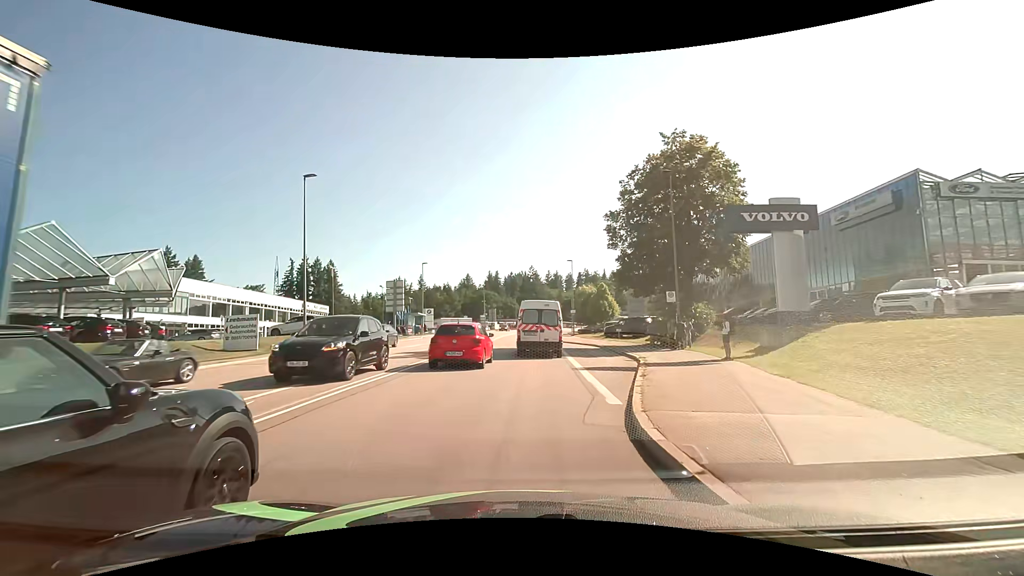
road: secondary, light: Day
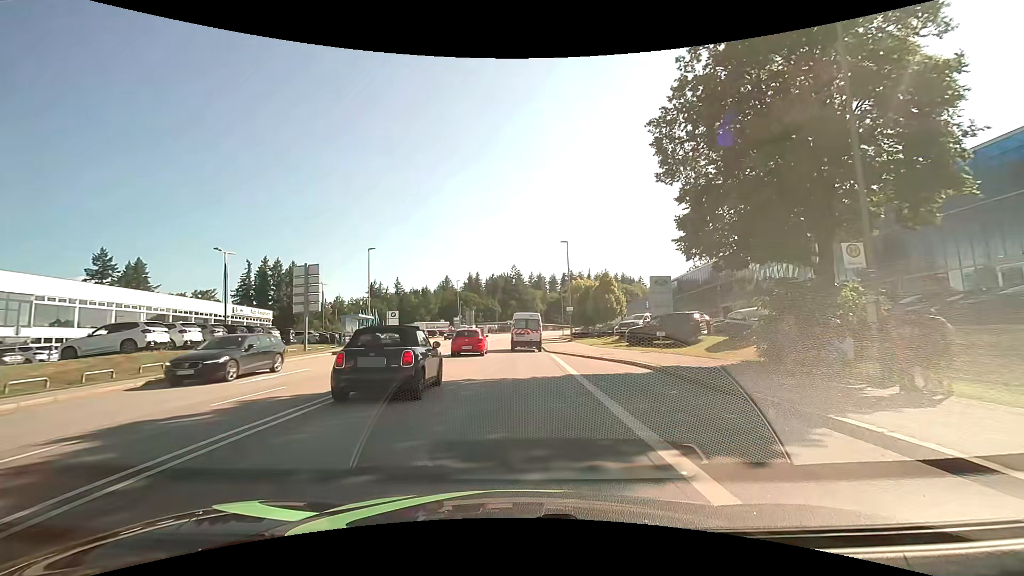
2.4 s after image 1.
(+0.4, +17.3) m; +2°
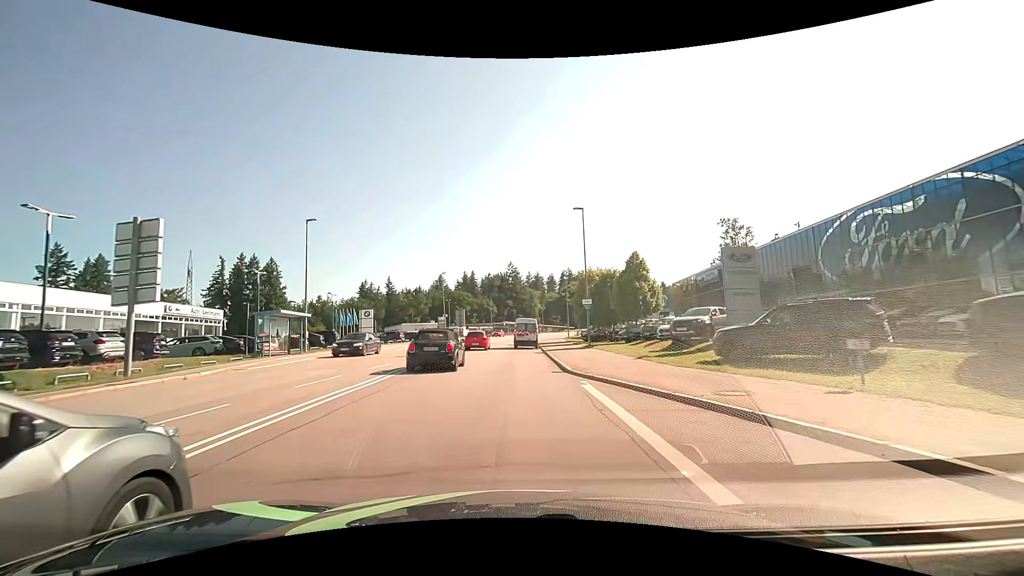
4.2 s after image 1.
(+0.1, +15.1) m; 0°
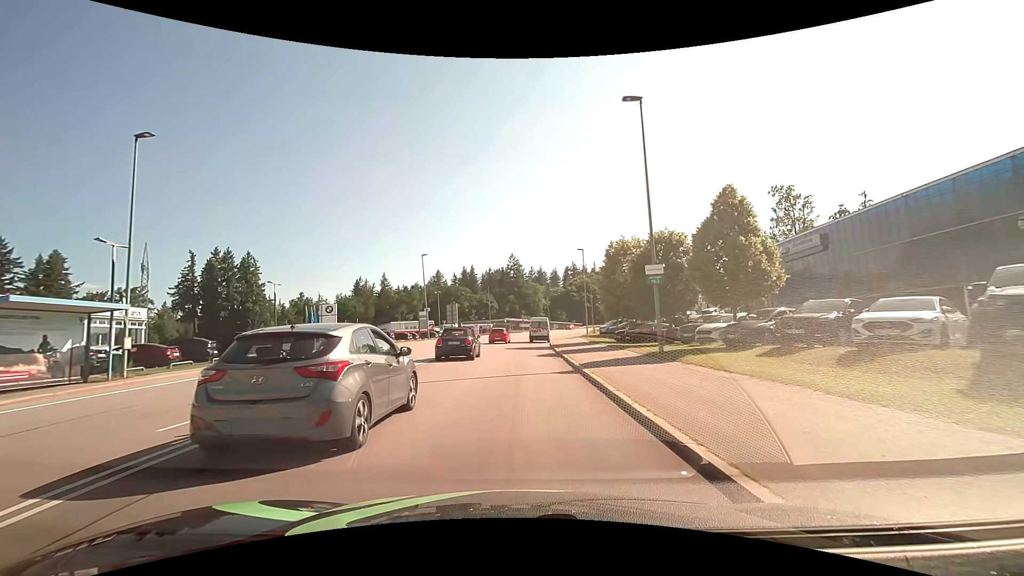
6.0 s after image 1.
(0.0, +17.7) m; 0°
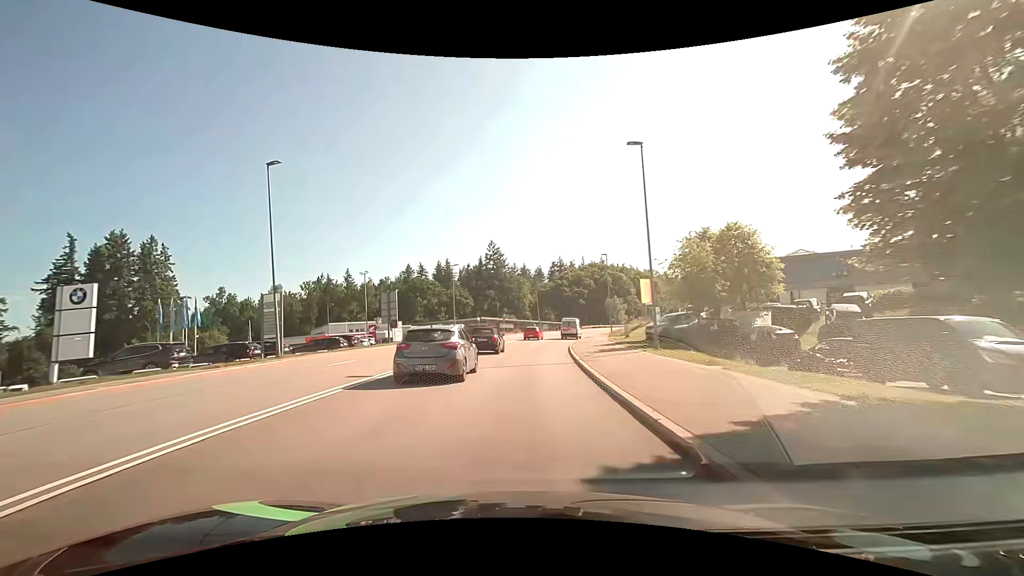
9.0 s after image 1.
(+0.5, +34.5) m; +2°
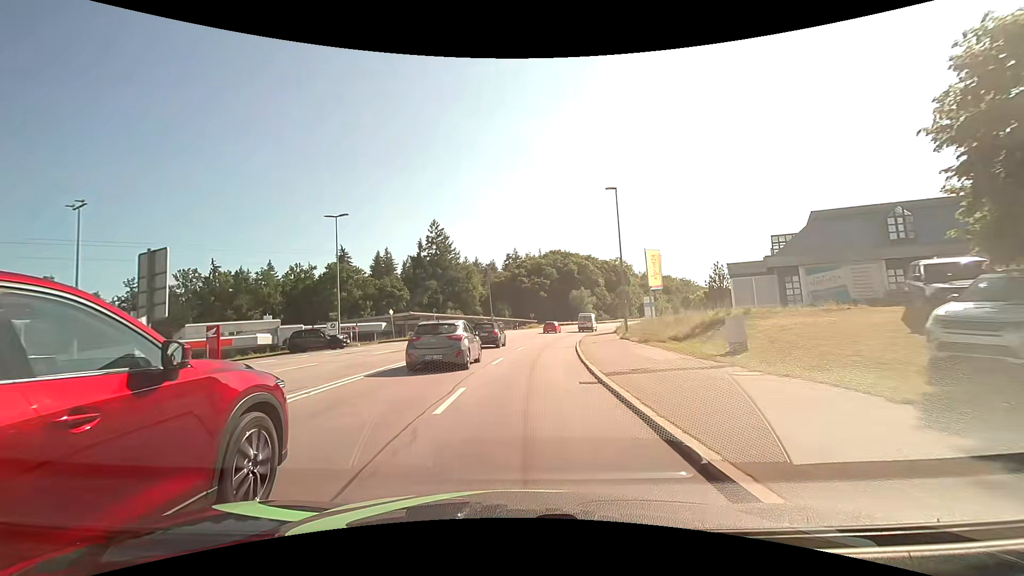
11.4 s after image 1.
(+1.2, +30.2) m; +5°
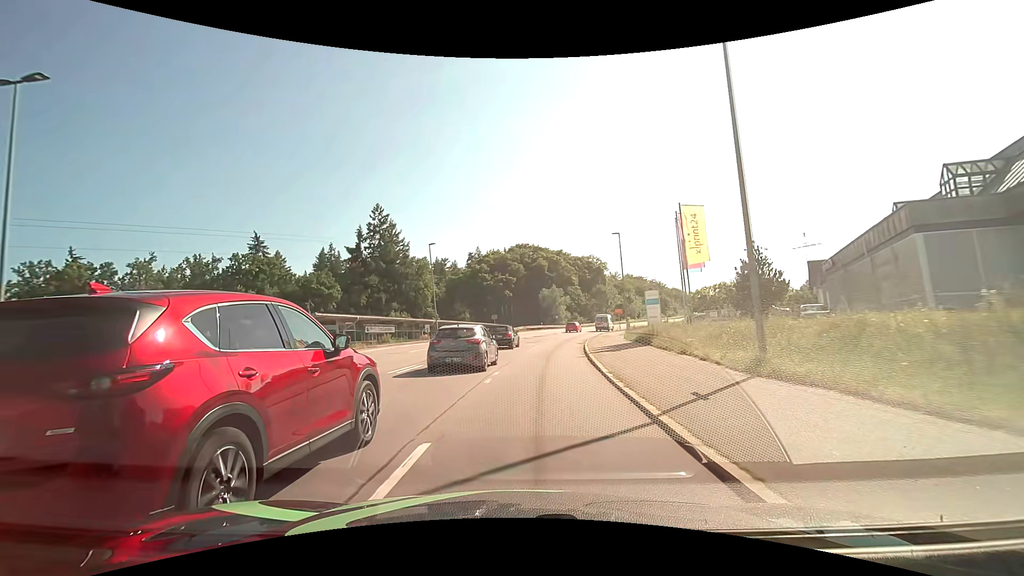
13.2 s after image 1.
(+0.9, +22.5) m; +4°
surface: asphalt
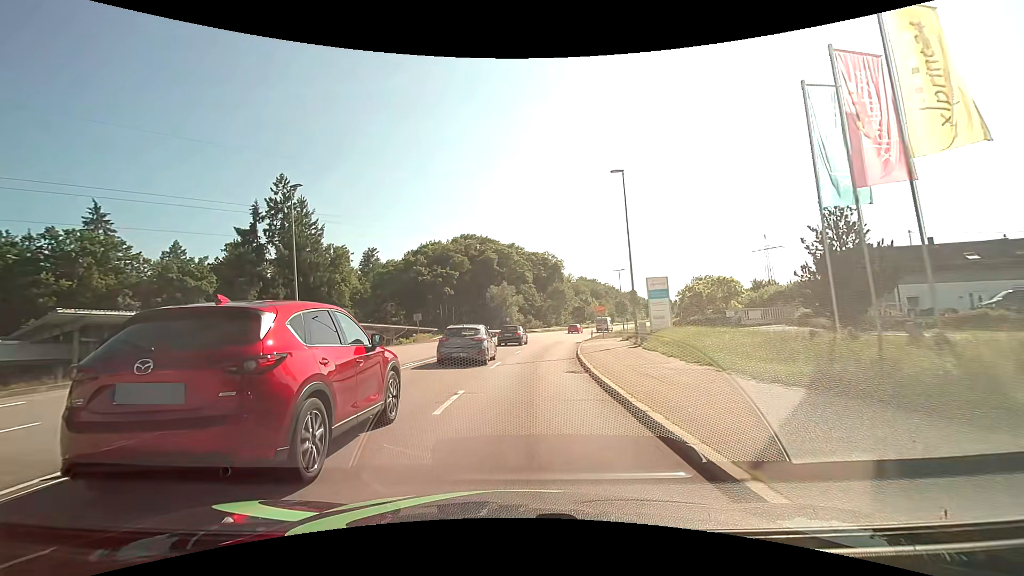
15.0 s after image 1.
(+1.1, +22.2) m; +6°
(0, +10) (+1, +20) (+1, +30) (+3, +40) (+5, +50) (+7, +59) (+9, +69) (+12, +79) (+15, +88) (+18, +98) m
